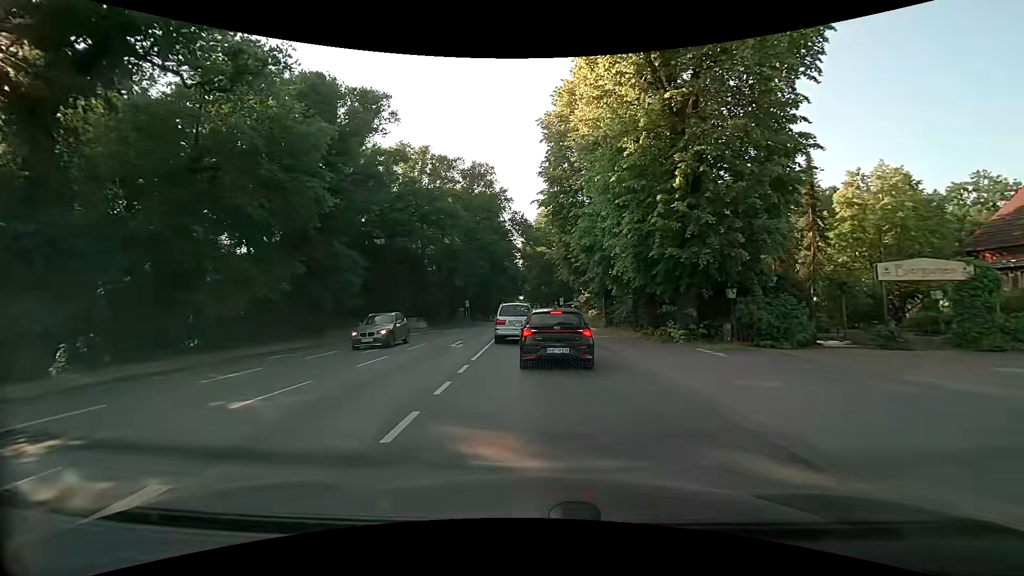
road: secondary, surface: asphalt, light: Day
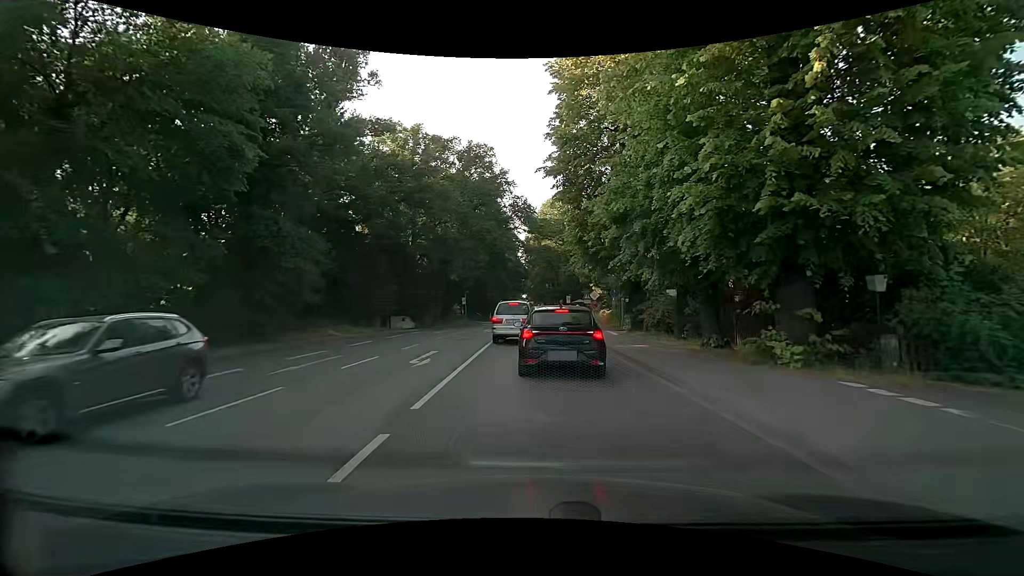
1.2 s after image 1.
(0.0, +7.2) m; +1°
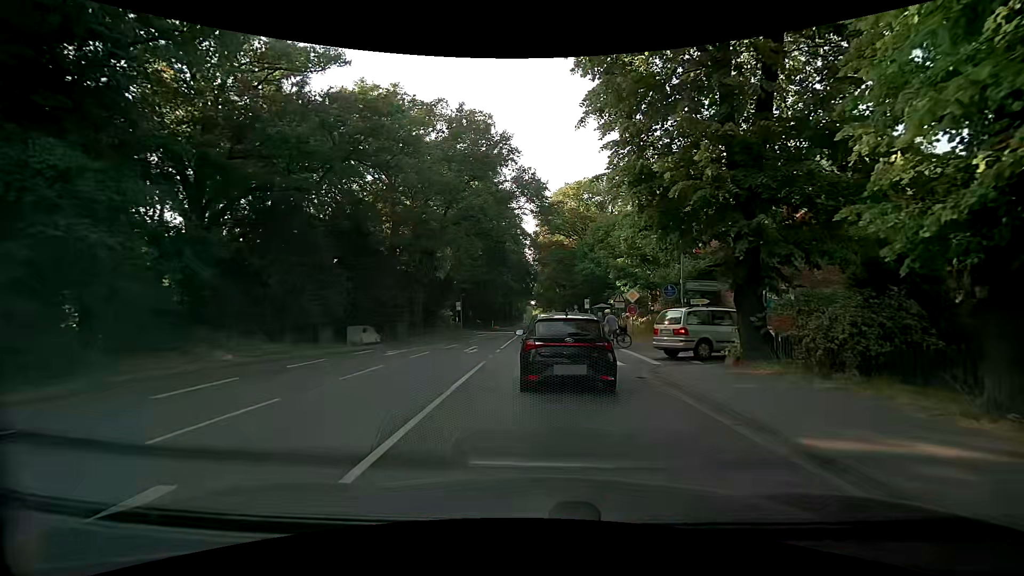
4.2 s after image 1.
(-0.2, +12.6) m; -1°
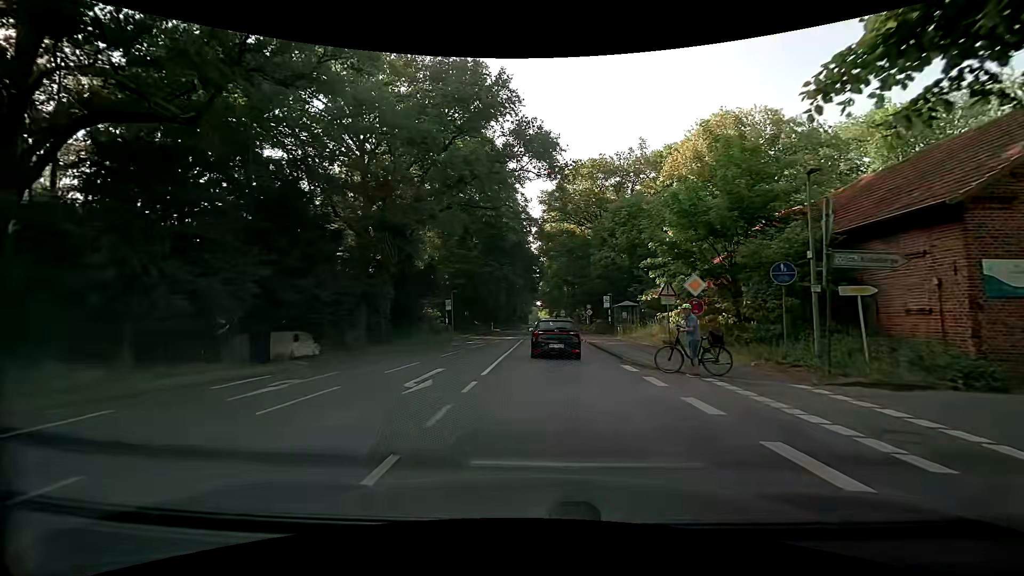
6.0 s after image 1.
(0.0, +10.5) m; -1°
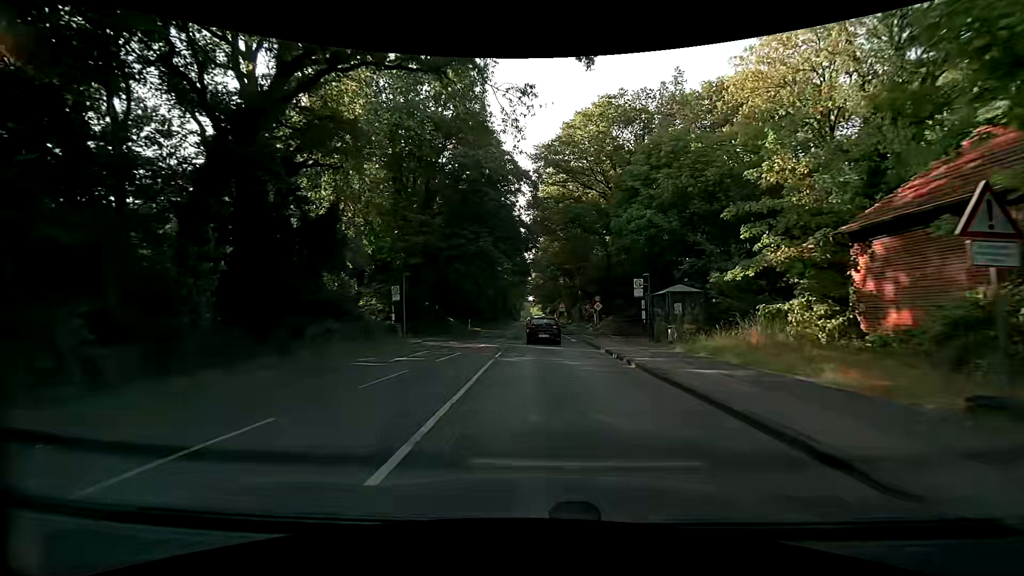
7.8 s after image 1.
(+0.2, +16.0) m; +1°
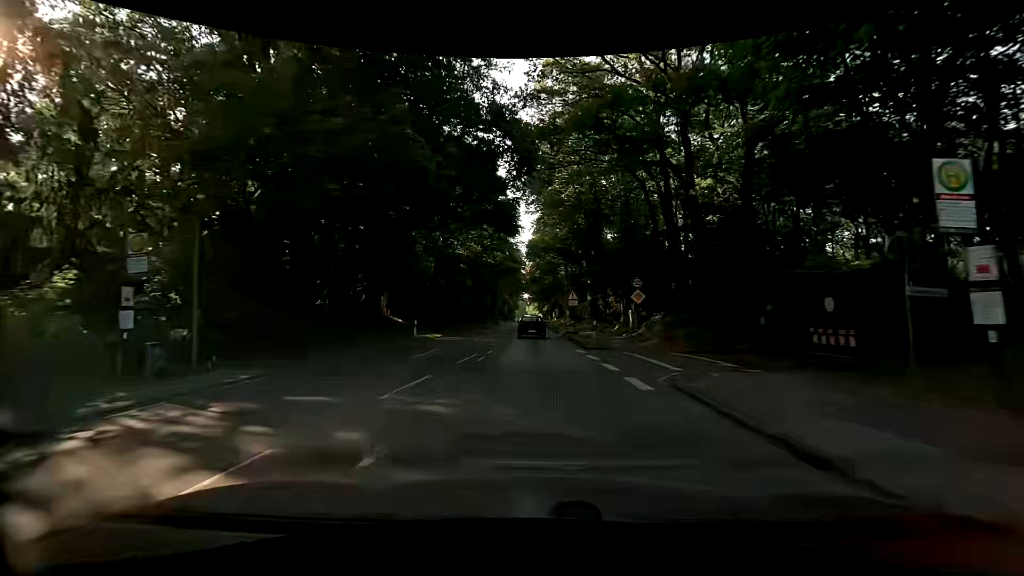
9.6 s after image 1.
(+0.2, +20.4) m; +1°
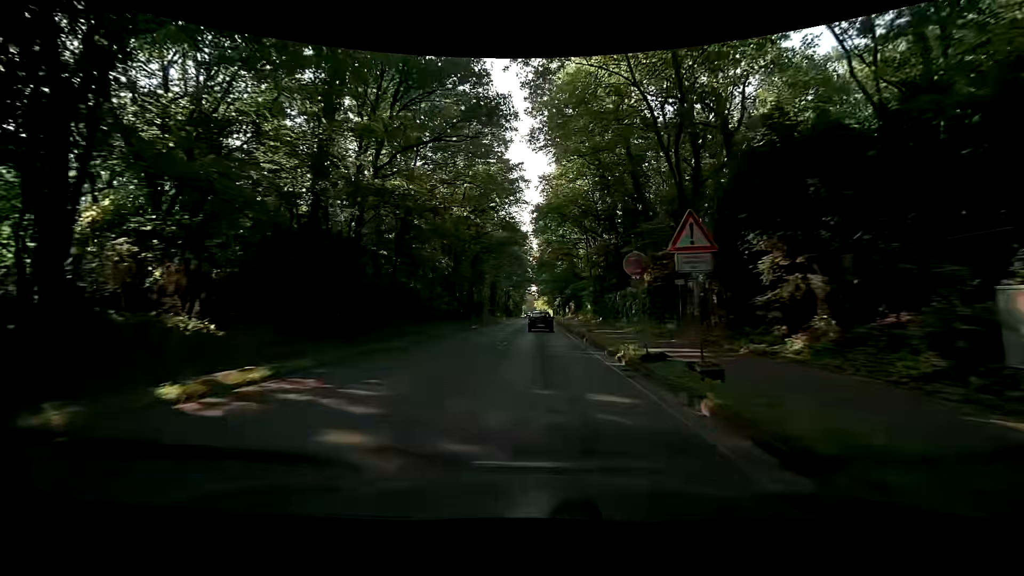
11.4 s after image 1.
(-0.2, +22.8) m; -1°
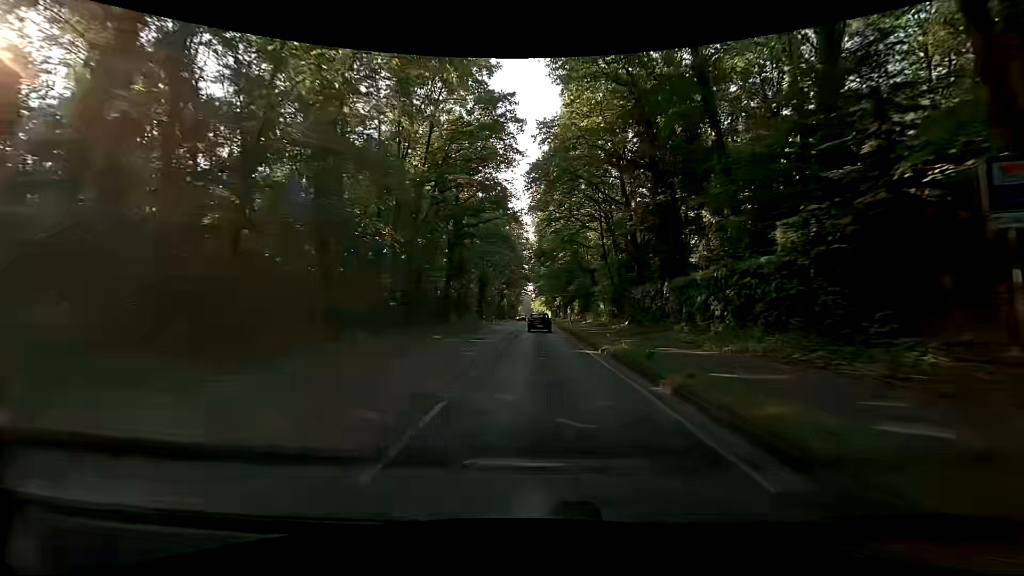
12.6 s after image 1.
(-0.1, +15.3) m; -2°
(0, +10) (+1, +20) (+1, +30) (+1, +40) (+2, +50) (+2, +60) (+3, +70) (+3, +80) (+3, +90) (+3, +100) m
